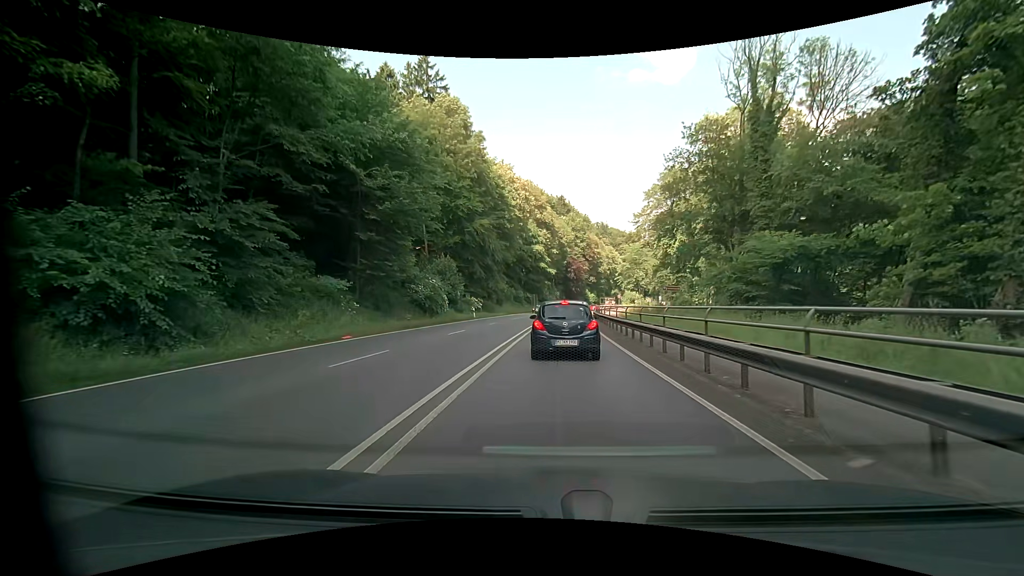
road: primary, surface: asphalt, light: Day
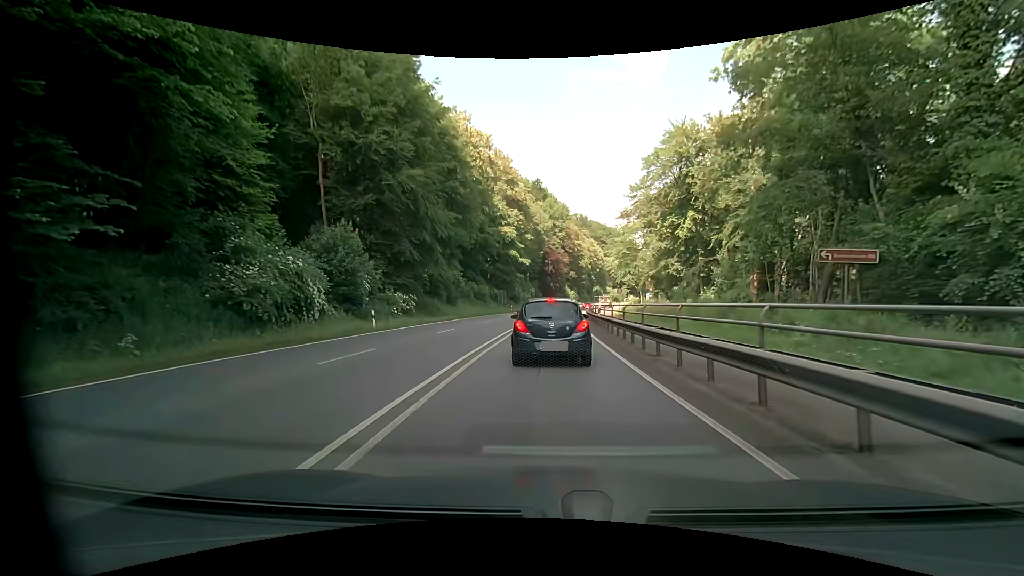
(+1.0, +23.8) m; +3°
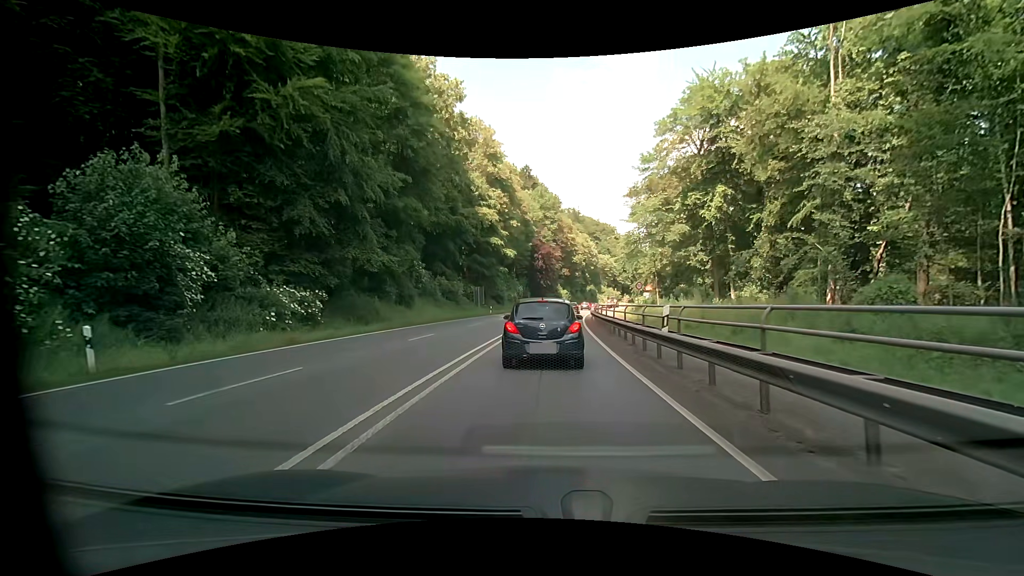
(+0.2, +16.3) m; +1°
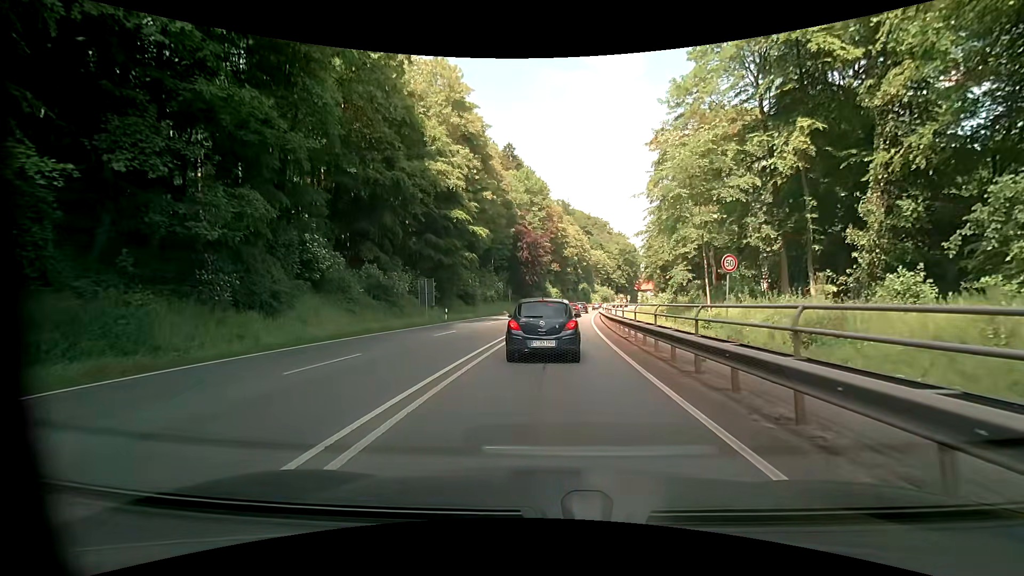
(+0.5, +21.0) m; +2°
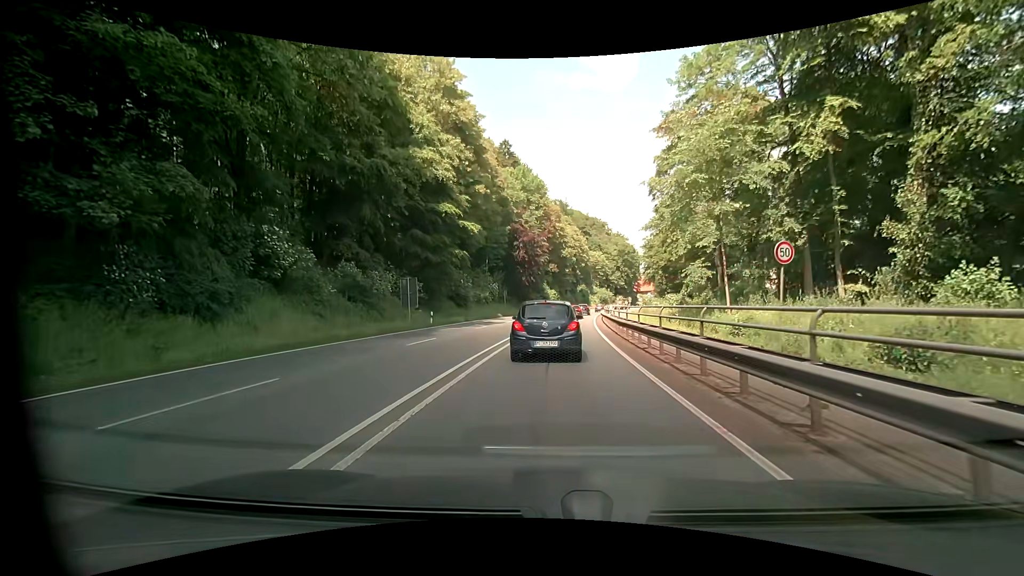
(0.0, +4.2) m; +1°
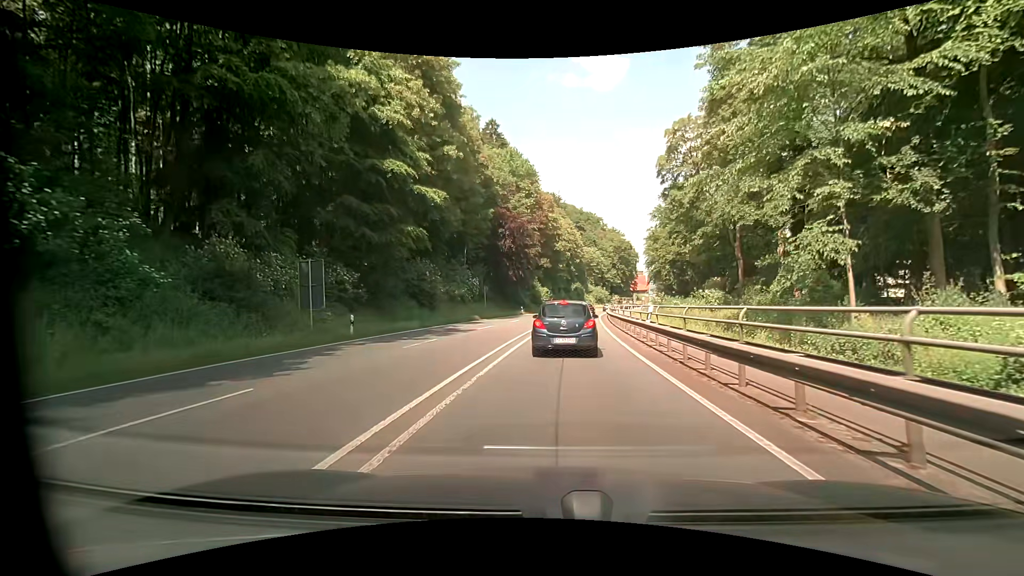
(0.0, +13.2) m; +1°
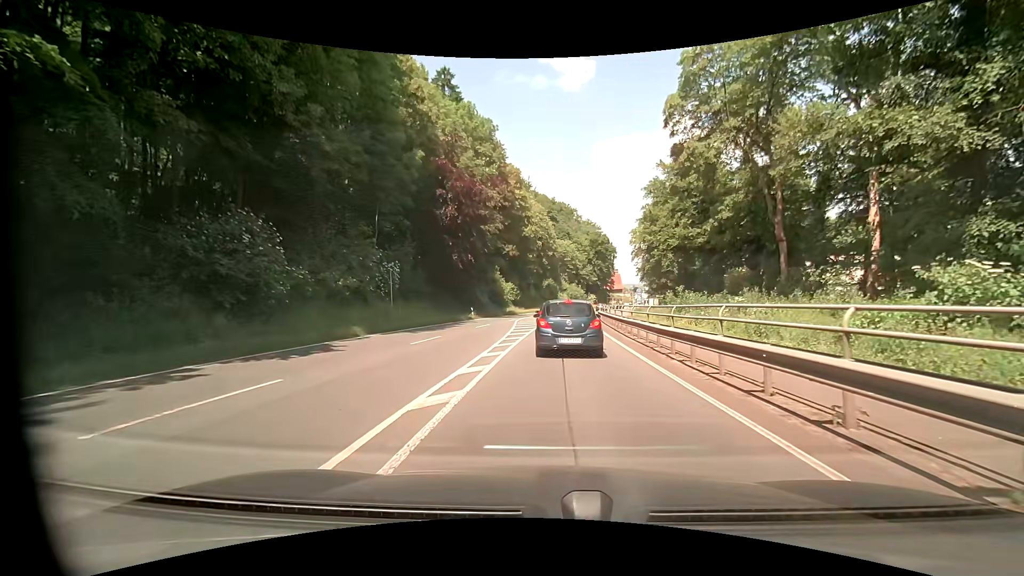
(+0.5, +23.1) m; +3°
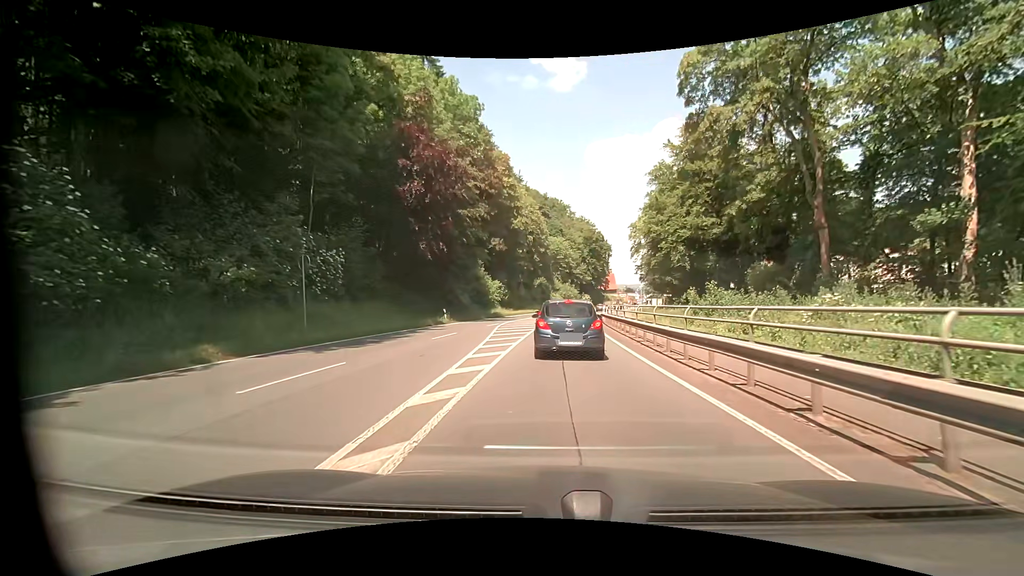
(+0.1, +9.4) m; +2°
(0, +10) (0, +20) (+1, +30) (+1, +40) (+2, +50) (+3, +60) (+5, +70) (+6, +80) (+8, +90) (+9, +99) m
